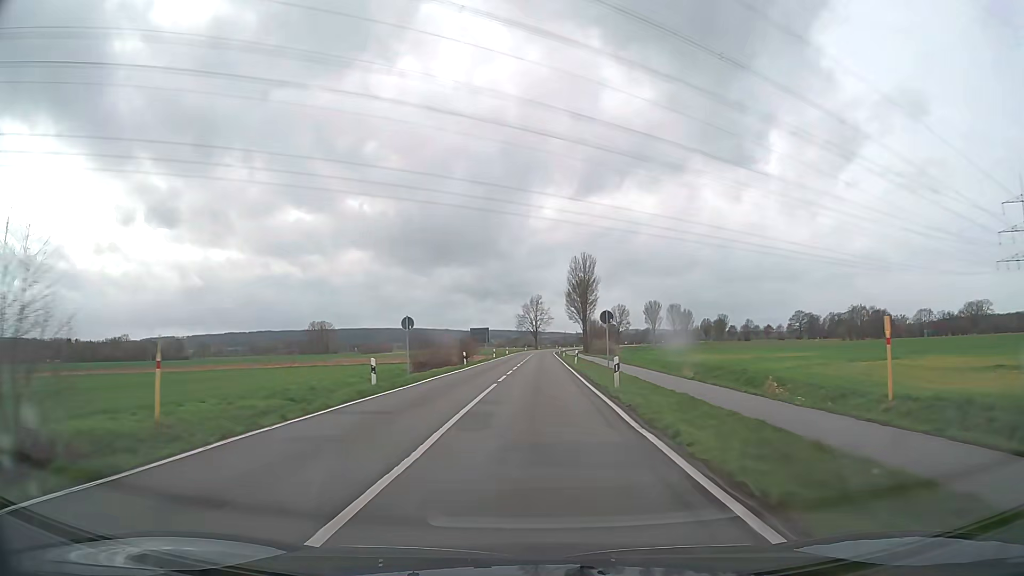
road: secondary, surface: asphalt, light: Day
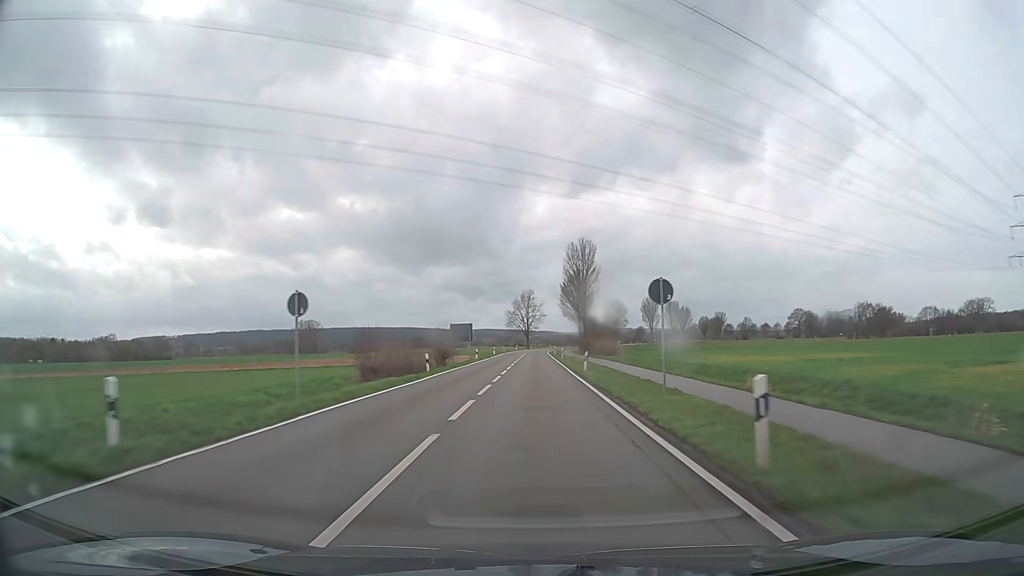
(+0.1, +13.6) m; +1°
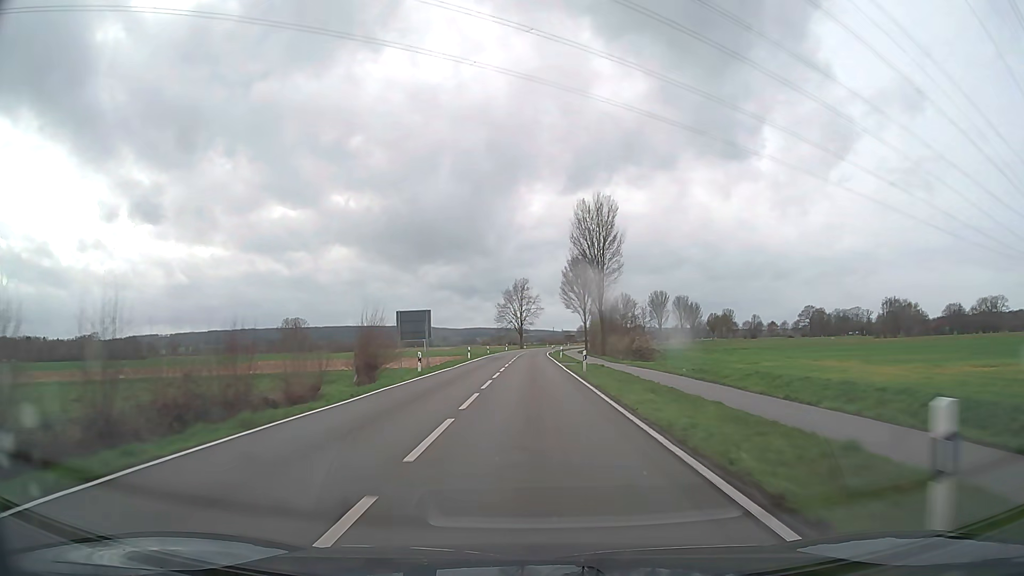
(+0.1, +28.5) m; 0°
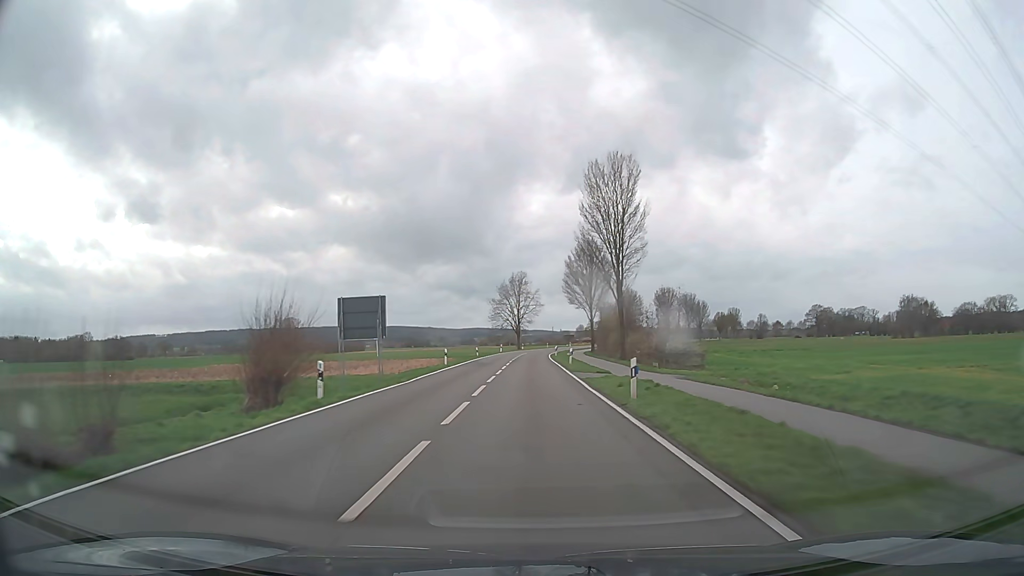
(0.0, +14.7) m; 0°
